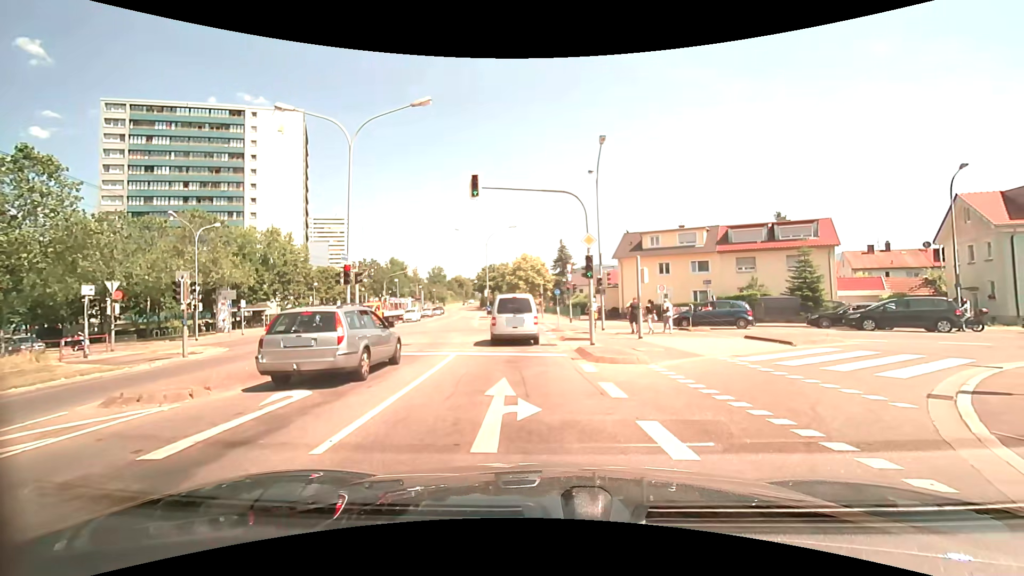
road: tertiary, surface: asphalt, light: Day
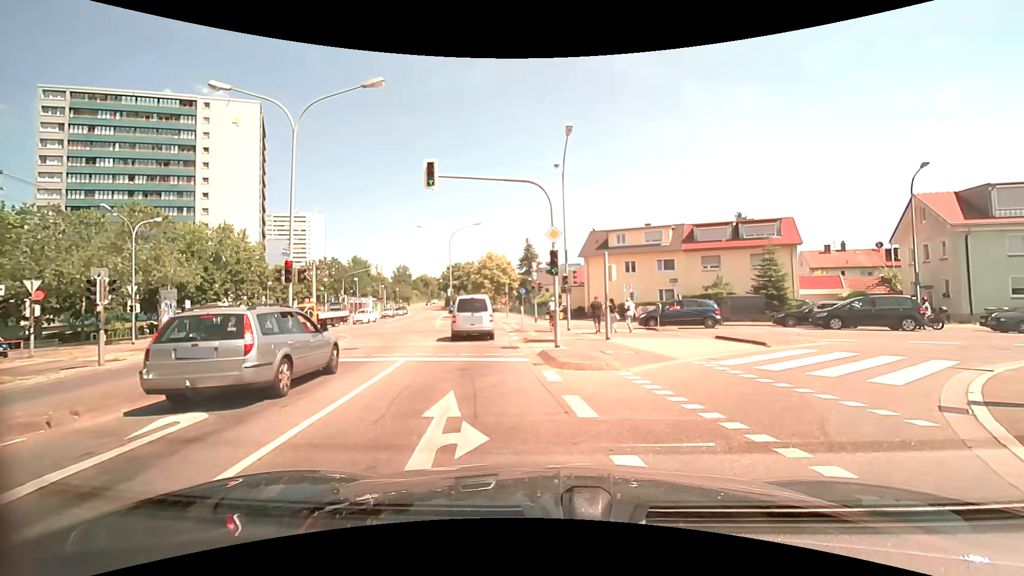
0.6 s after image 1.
(0.0, +1.5) m; +4°
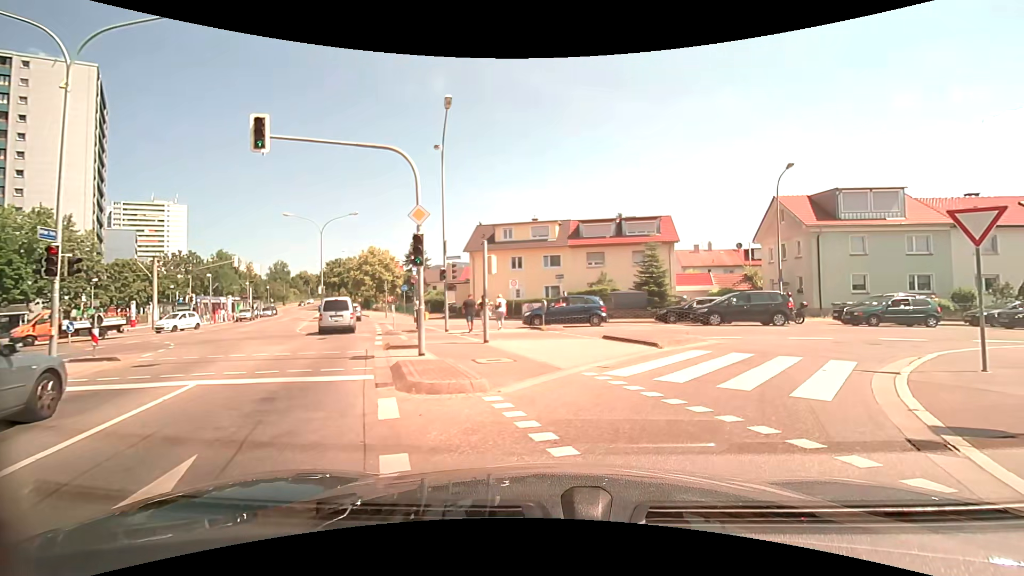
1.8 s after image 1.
(+0.3, +3.0) m; +14°
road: tertiary_link
